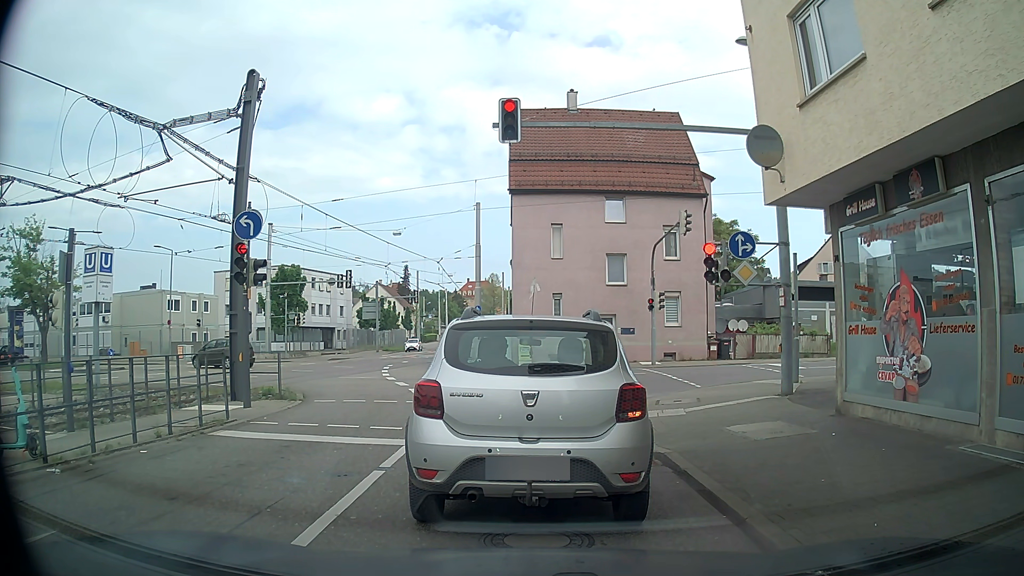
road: tertiary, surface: asphalt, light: Day
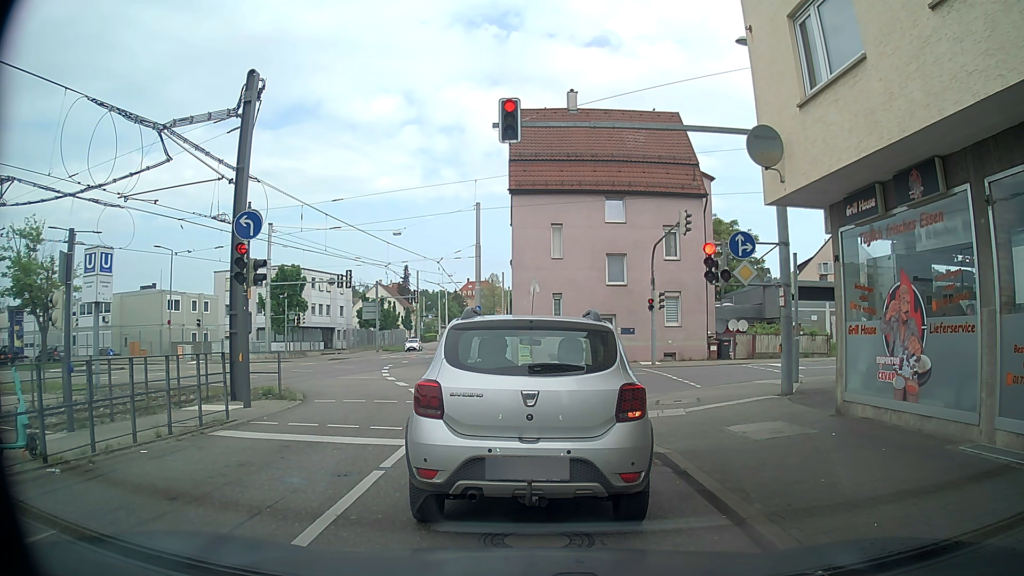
(0.0, 0.0) m; 0°
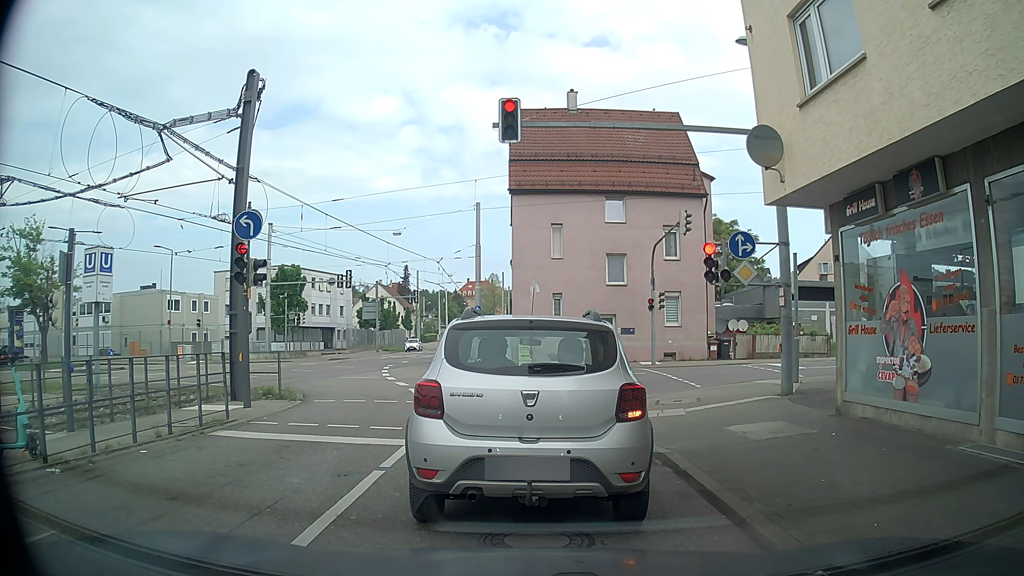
(0.0, 0.0) m; 0°
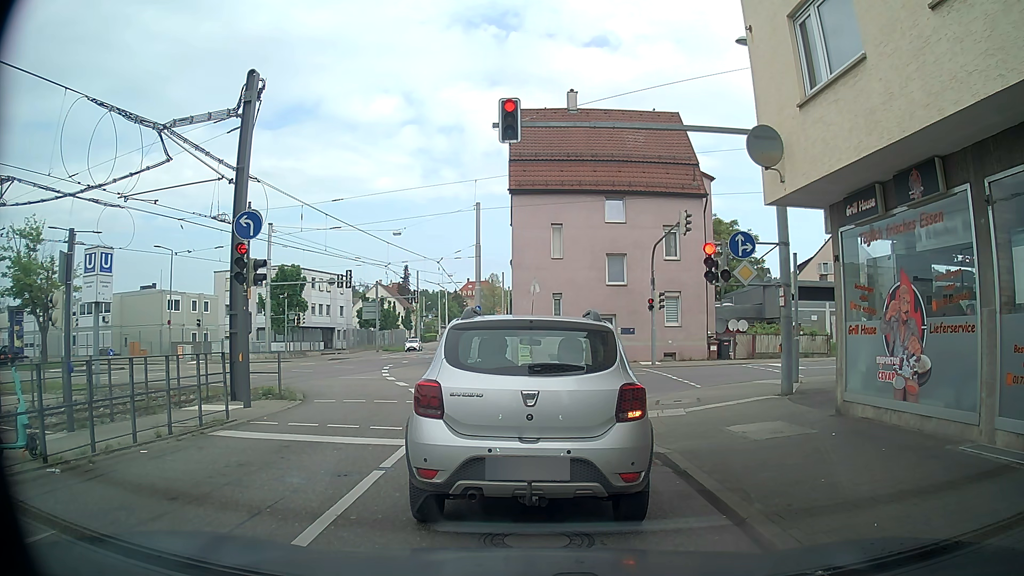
(0.0, 0.0) m; 0°
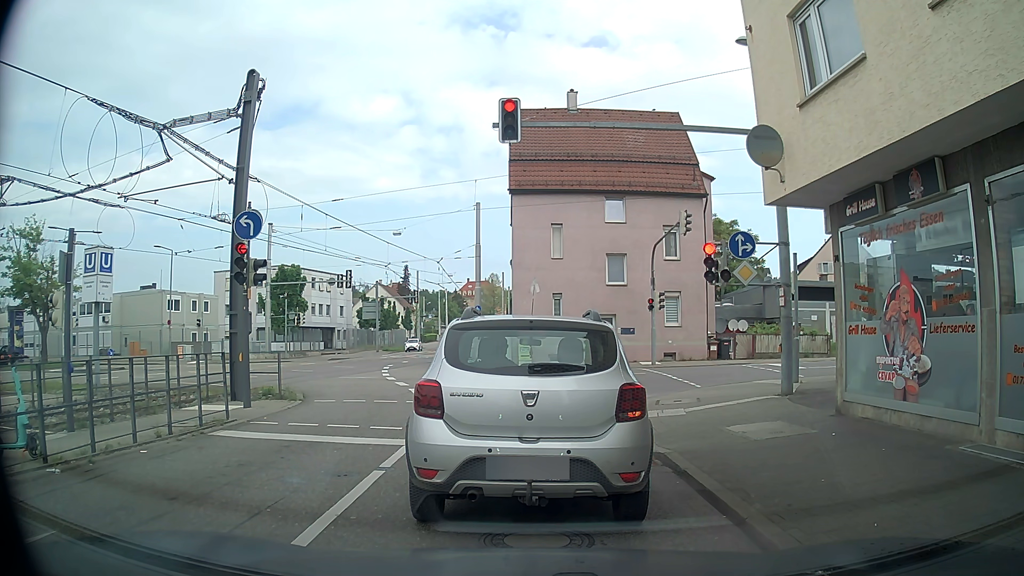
(0.0, 0.0) m; 0°
